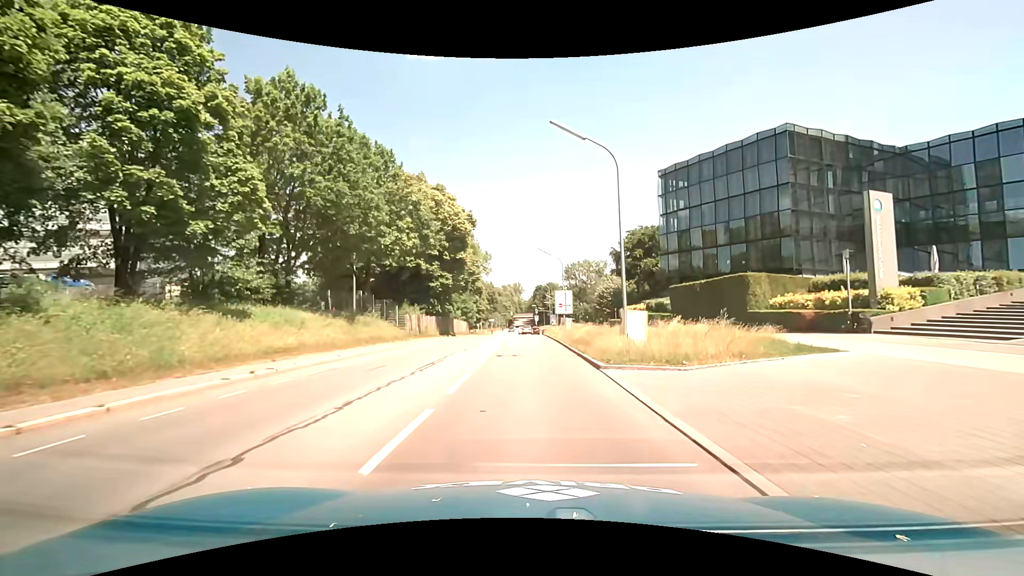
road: secondary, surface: asphalt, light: Day
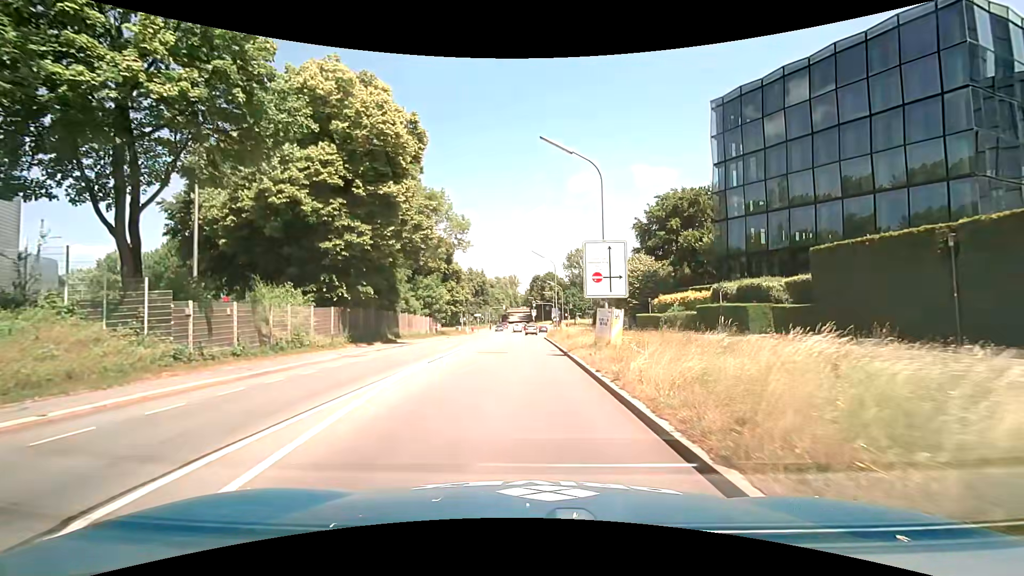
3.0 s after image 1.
(+0.1, +27.3) m; 0°
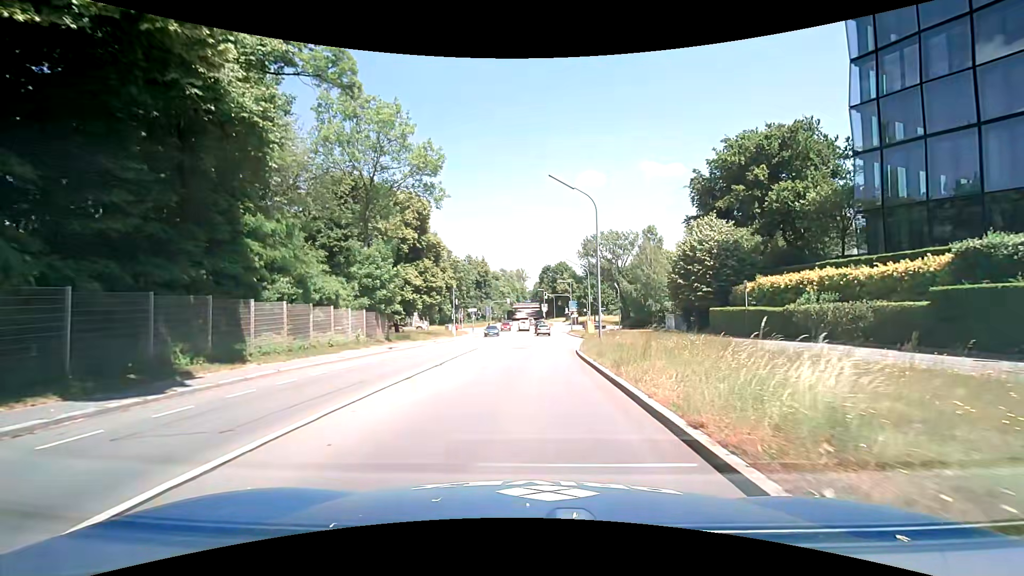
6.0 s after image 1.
(-0.2, +24.2) m; -1°
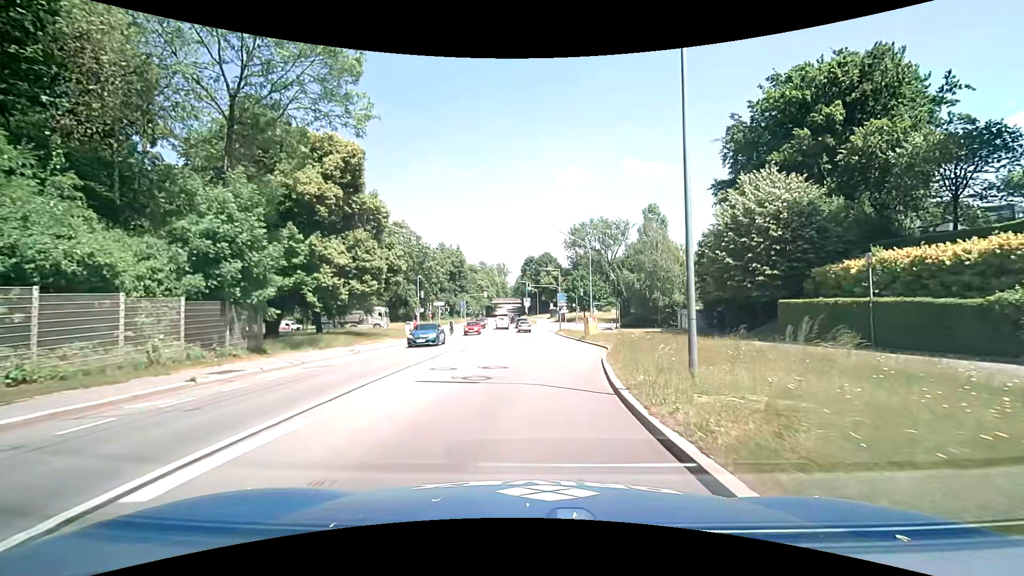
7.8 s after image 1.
(+0.2, +15.1) m; +2°
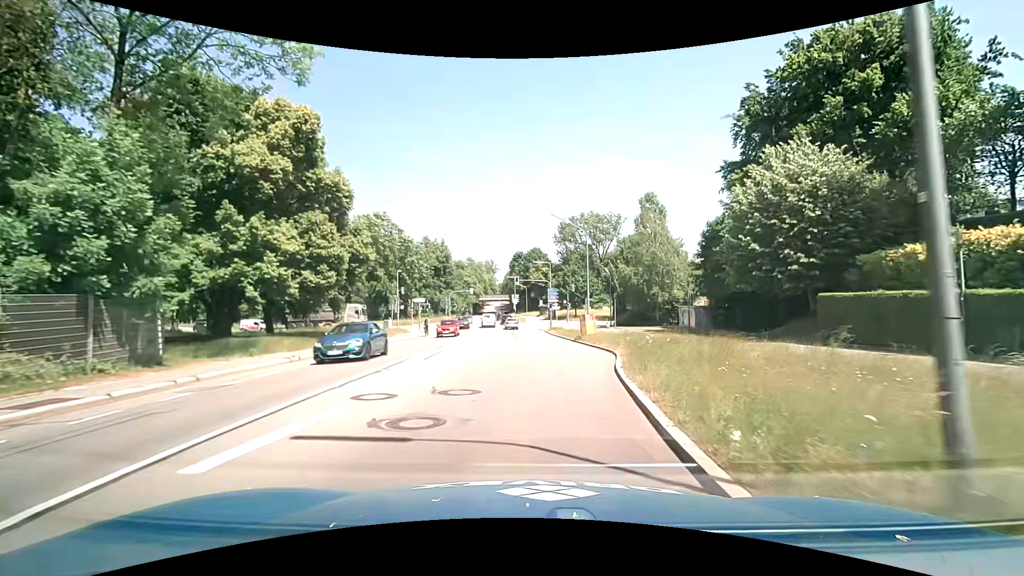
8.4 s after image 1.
(0.0, +5.3) m; +1°
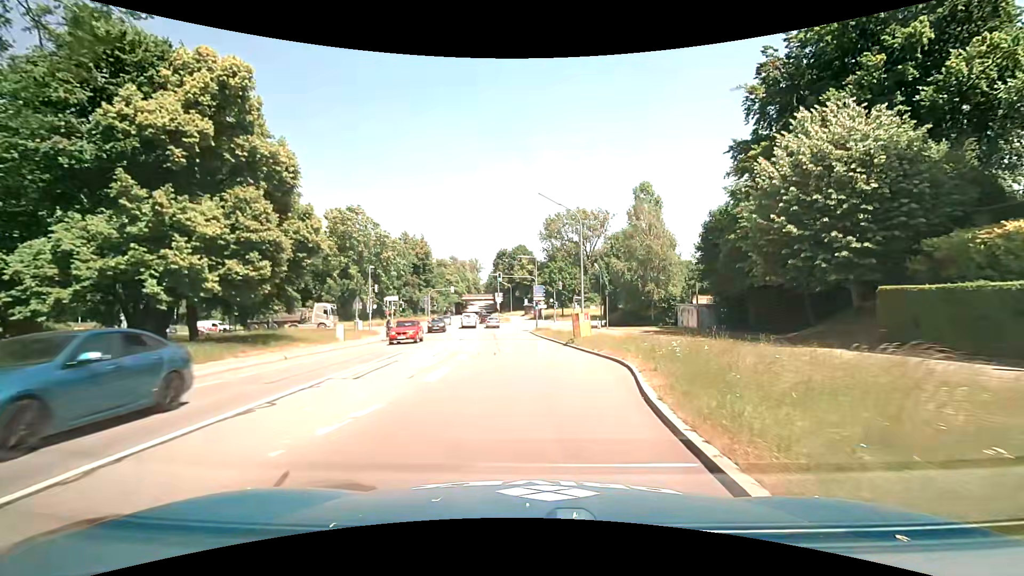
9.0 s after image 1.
(0.0, +5.4) m; +1°
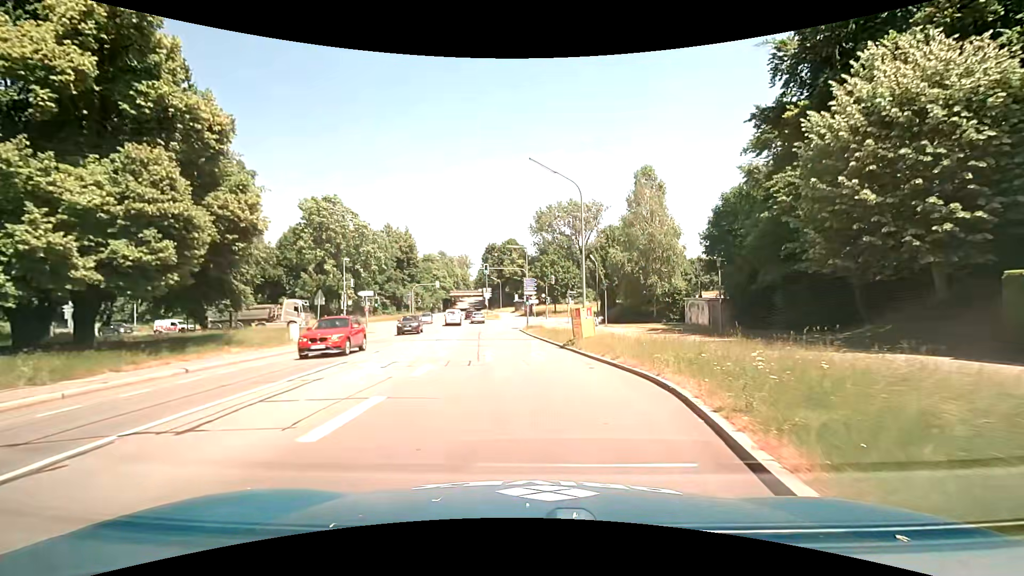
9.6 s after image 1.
(+0.1, +5.4) m; +2°
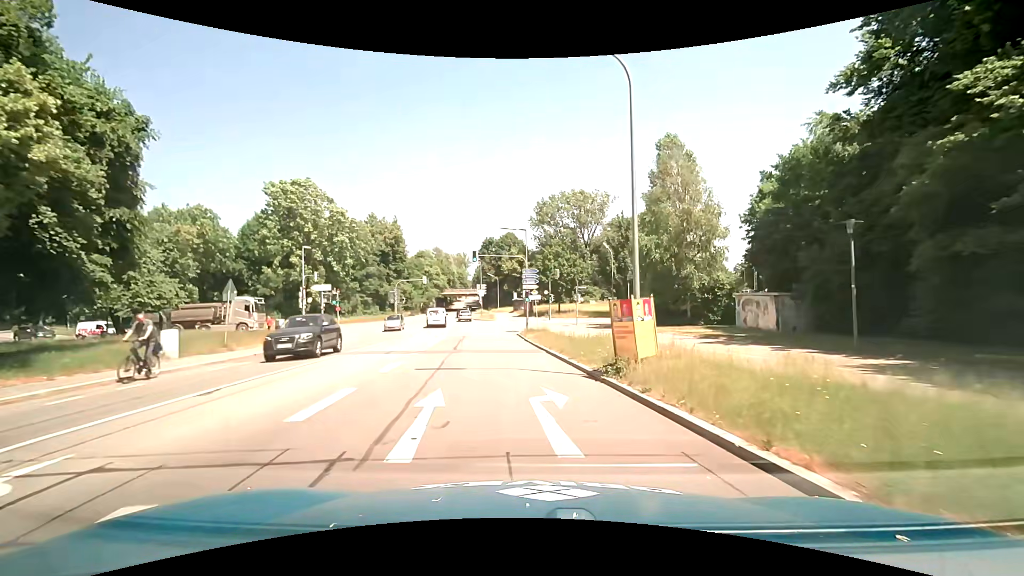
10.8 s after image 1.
(-0.1, +10.6) m; -1°
